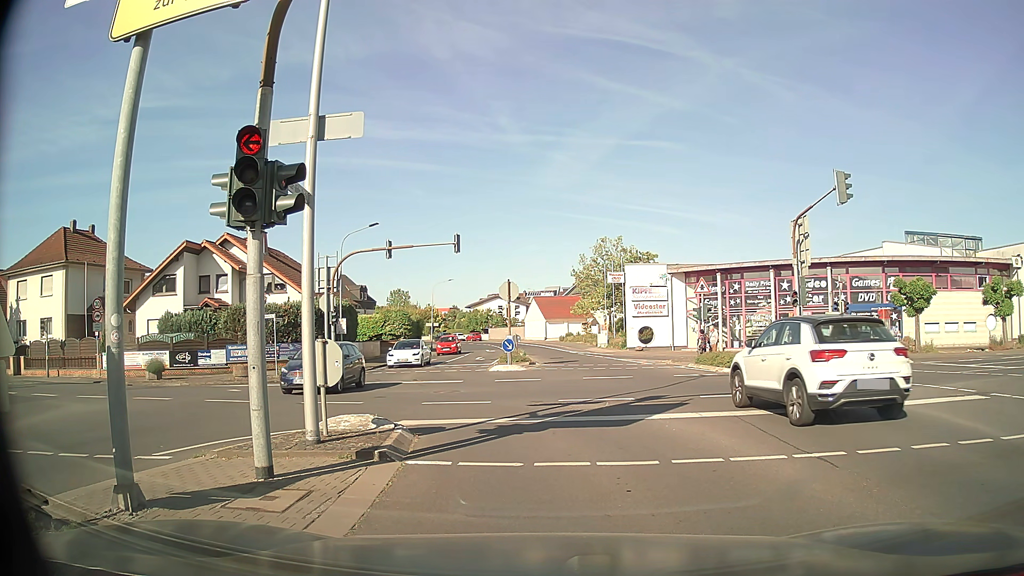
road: secondary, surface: asphalt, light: Day
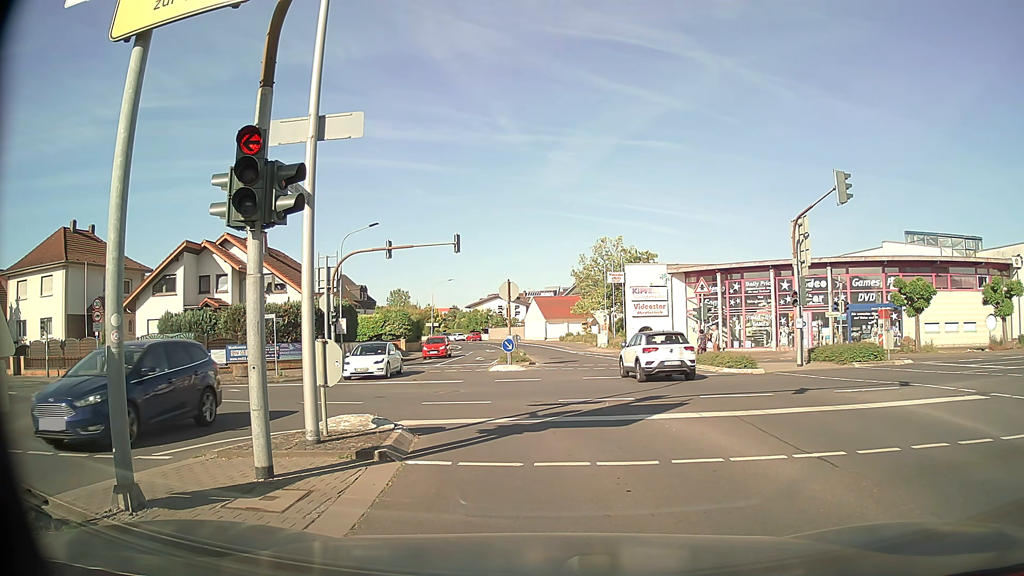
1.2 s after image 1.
(0.0, 0.0) m; 0°
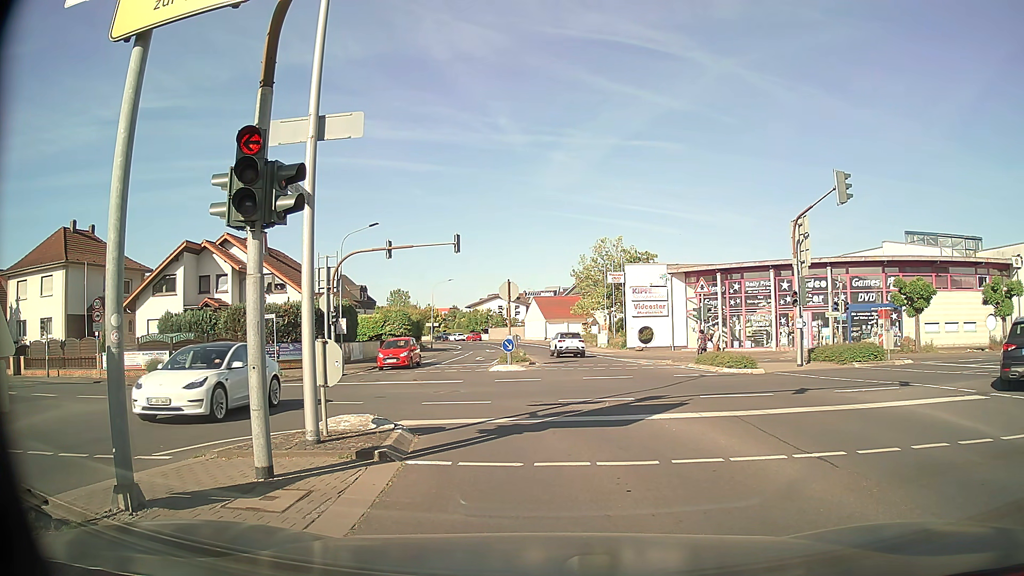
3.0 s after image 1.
(0.0, 0.0) m; 0°
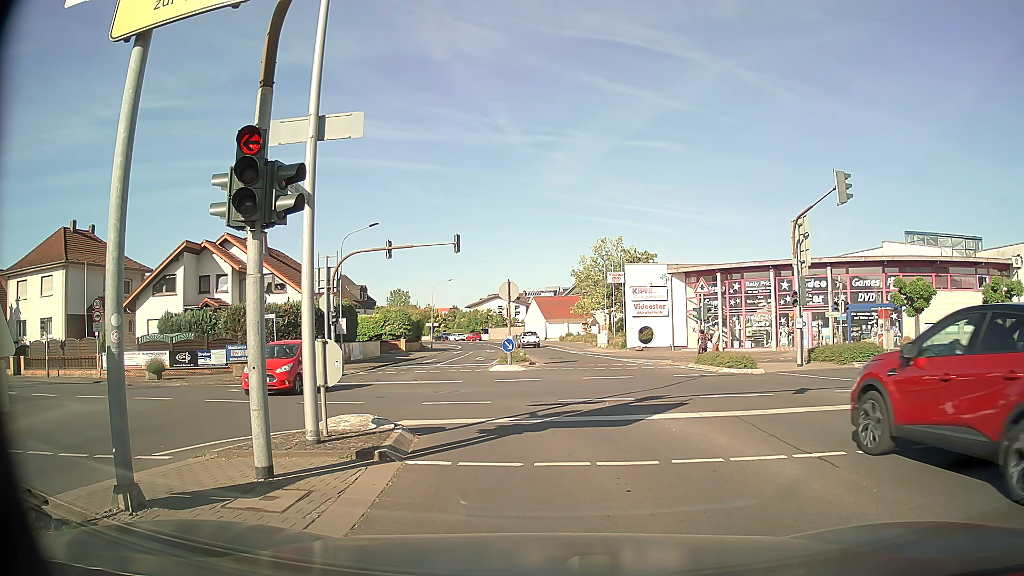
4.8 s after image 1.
(0.0, 0.0) m; 0°
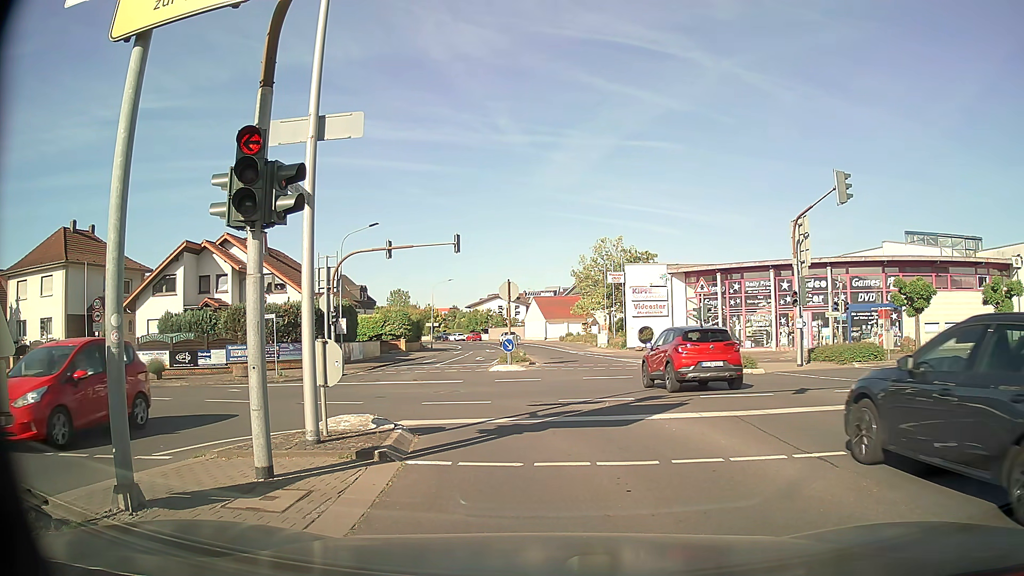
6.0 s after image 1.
(0.0, 0.0) m; 0°
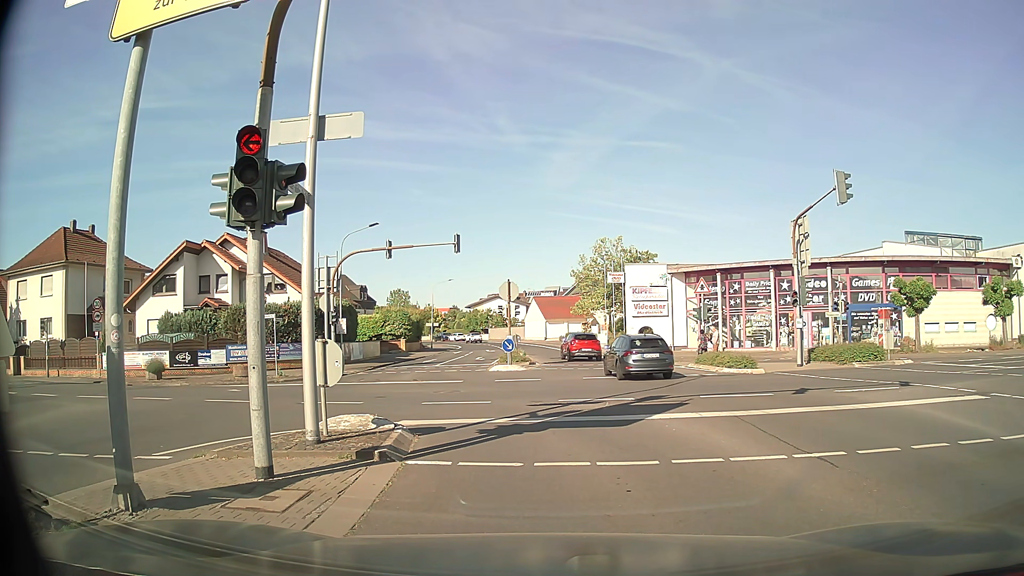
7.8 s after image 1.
(0.0, 0.0) m; 0°
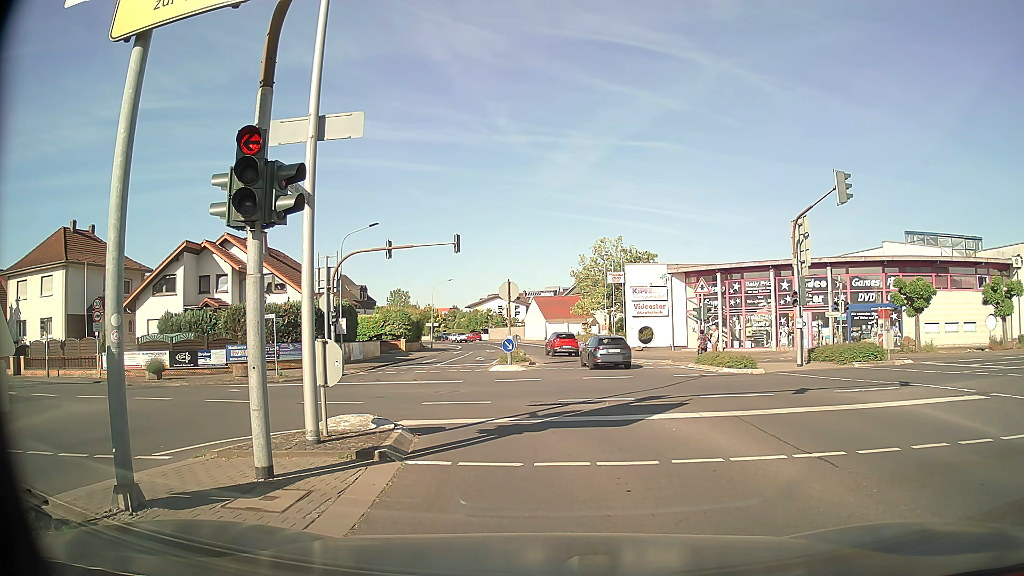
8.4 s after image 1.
(0.0, 0.0) m; 0°
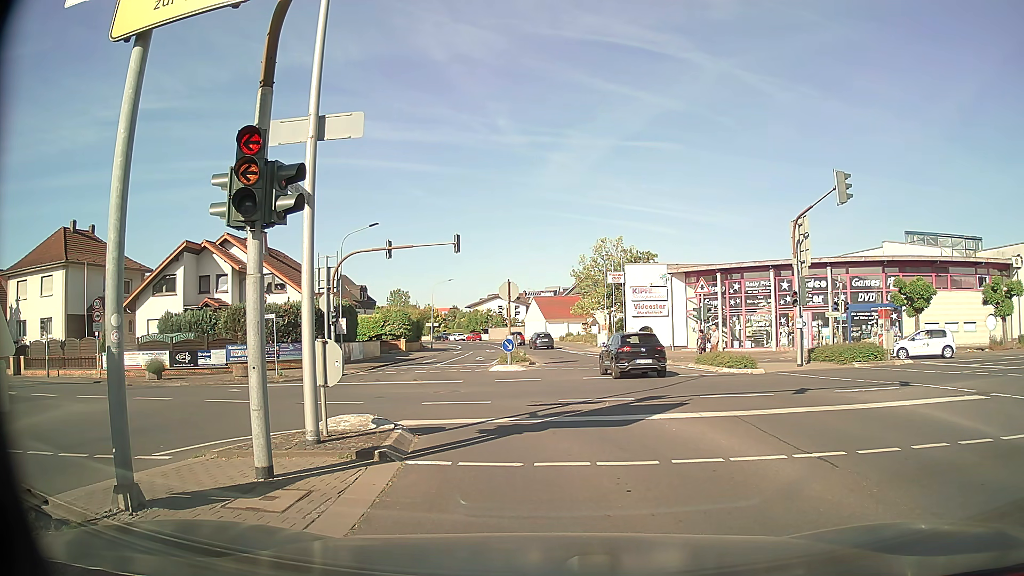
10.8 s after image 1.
(0.0, 0.0) m; 0°
(0, +10) (-4, +19) (-13, +24) (-23, +26) (-33, +27) (-42, +29) (-52, +30) (-62, +32) (-72, +33) (-82, +34) m
